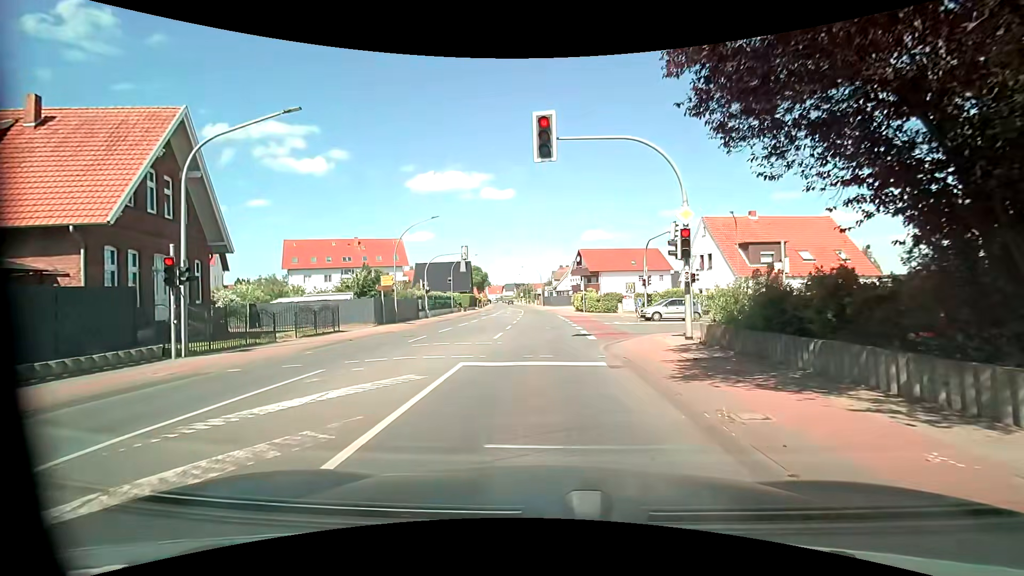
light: Day
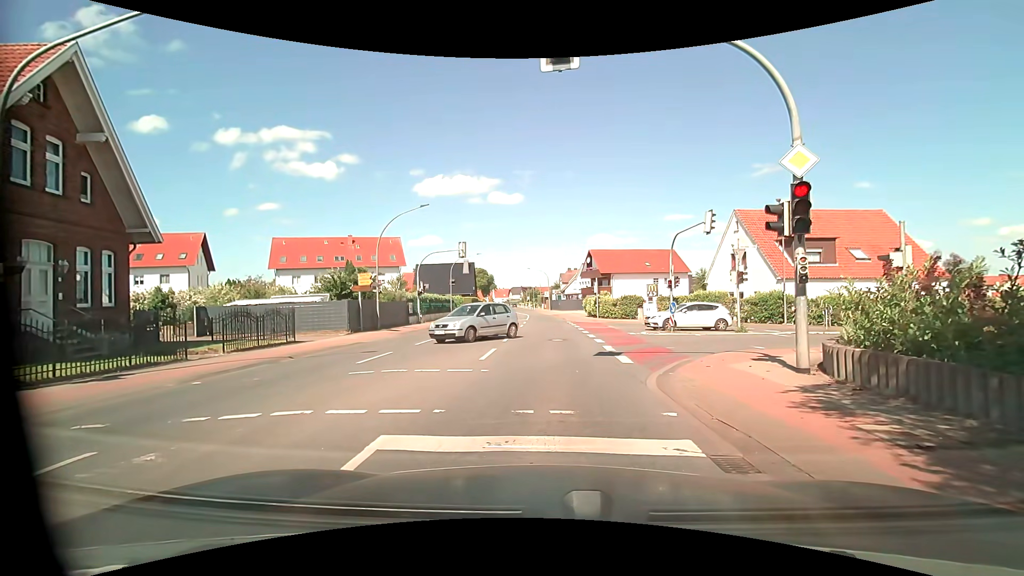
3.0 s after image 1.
(-0.1, +5.5) m; -2°
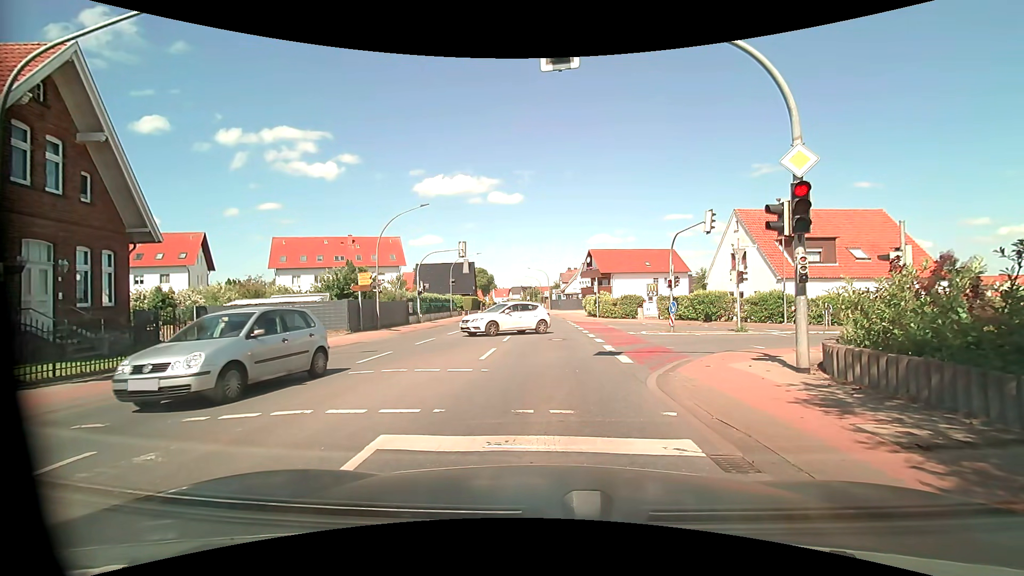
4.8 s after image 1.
(0.0, 0.0) m; 0°
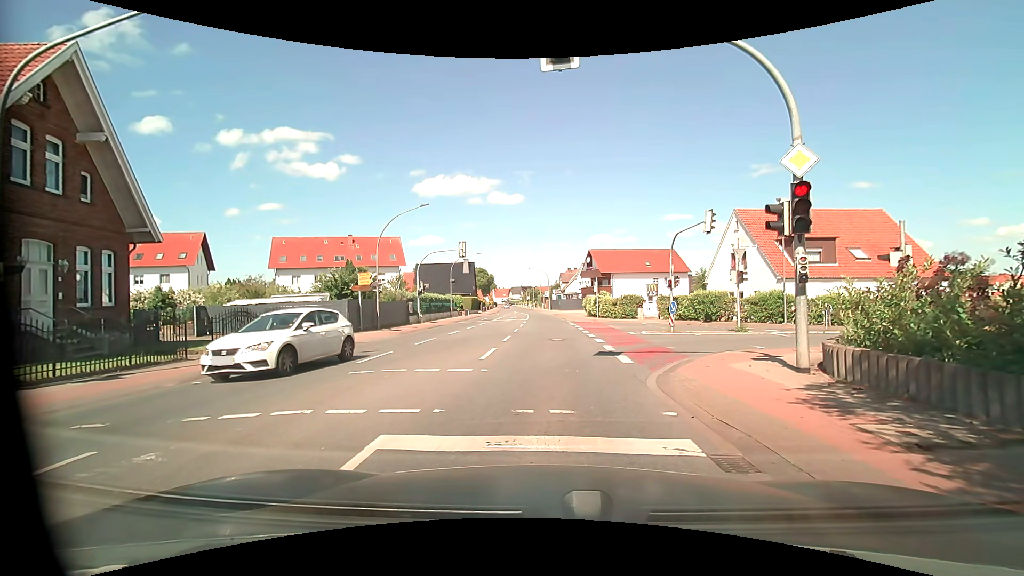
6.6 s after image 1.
(0.0, 0.0) m; 0°
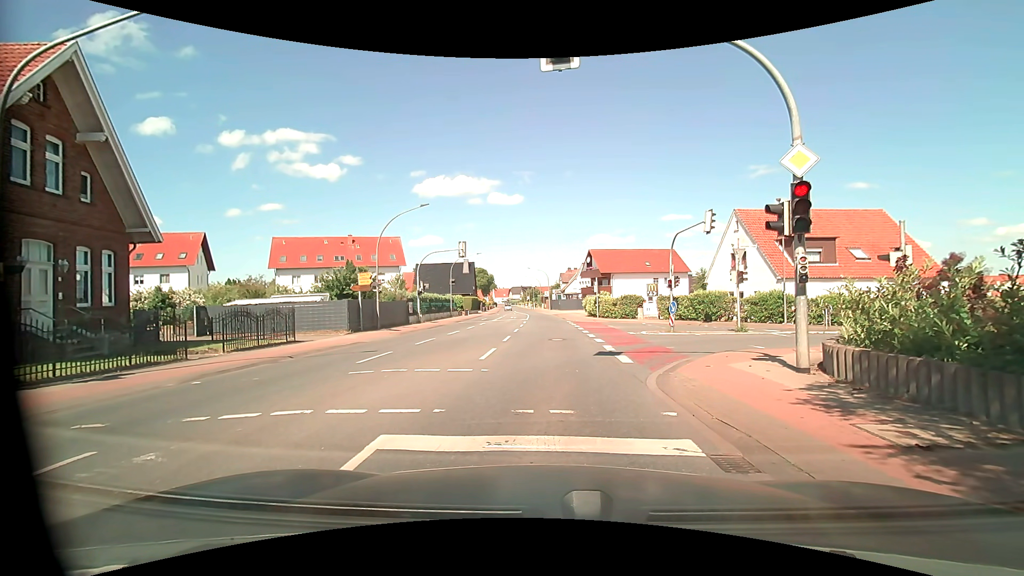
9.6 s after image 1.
(0.0, 0.0) m; 0°
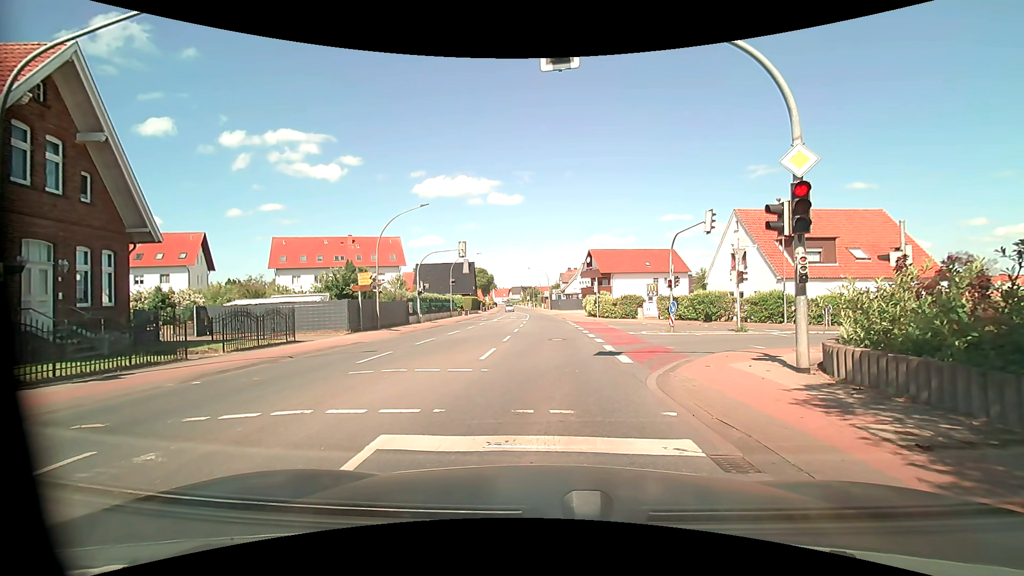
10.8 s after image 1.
(0.0, 0.0) m; 0°
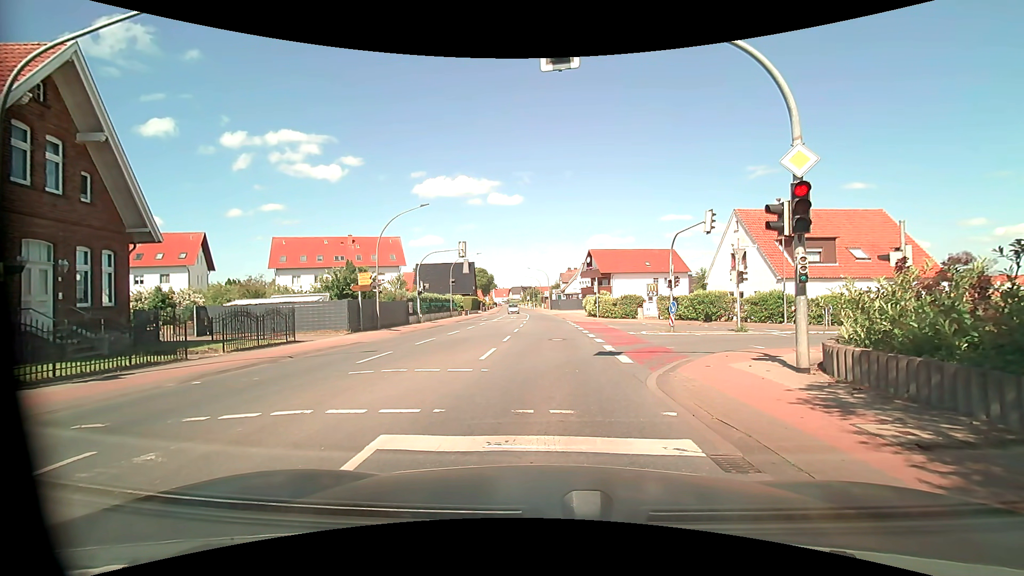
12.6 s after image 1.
(0.0, 0.0) m; 0°
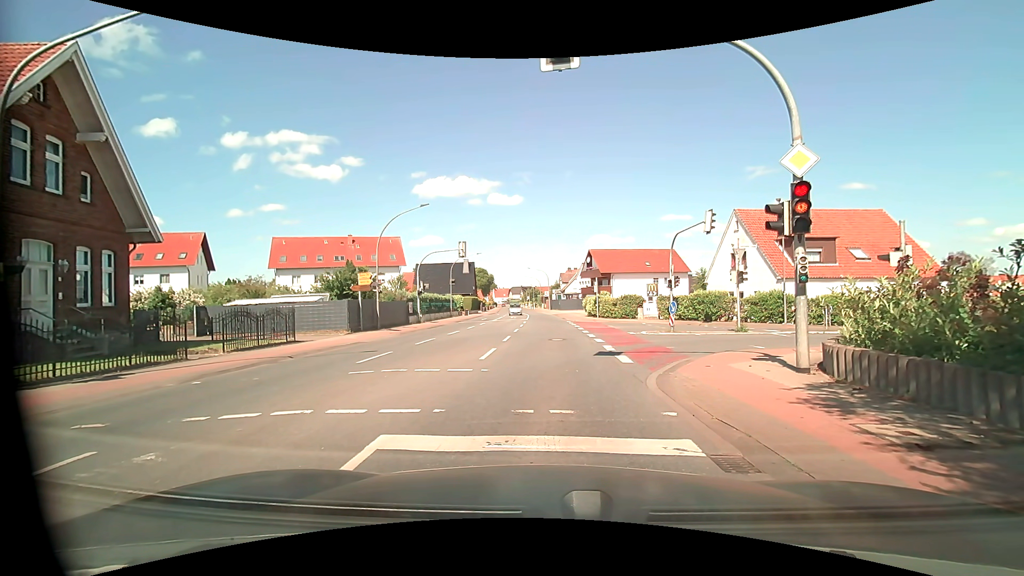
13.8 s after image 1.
(0.0, 0.0) m; 0°
(0, +10) (0, +20) (+1, +30) (+1, +40) (0, +50) (0, +60) (0, +70) (-1, +80) (-3, +90) (-4, +100) m
